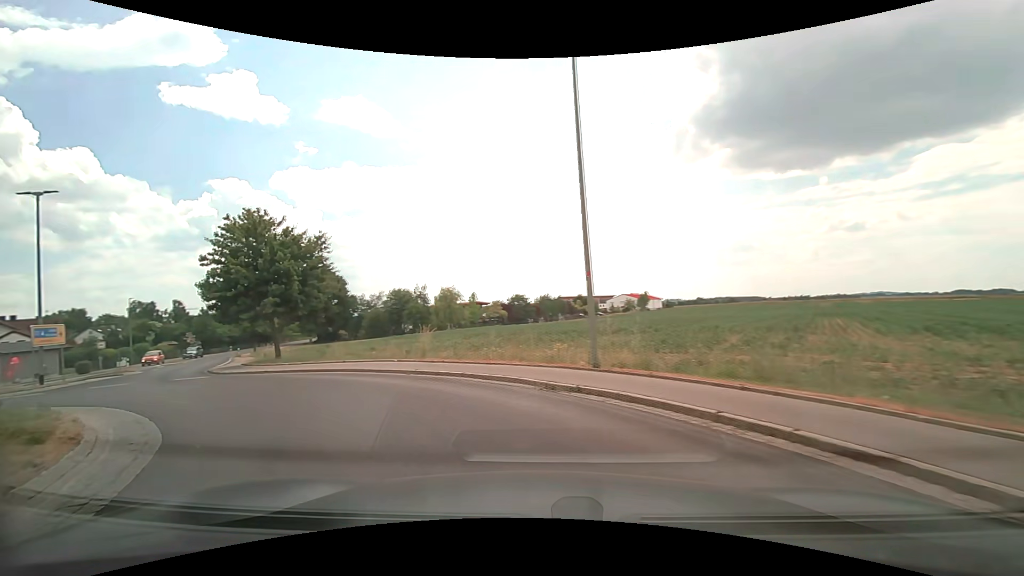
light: Day
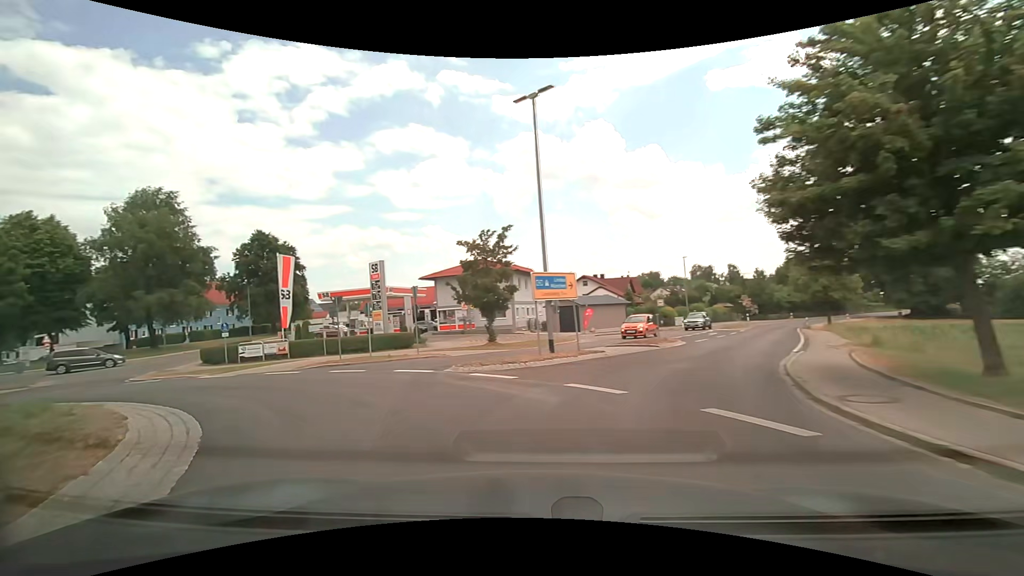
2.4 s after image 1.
(-7.4, +13.1) m; -58°
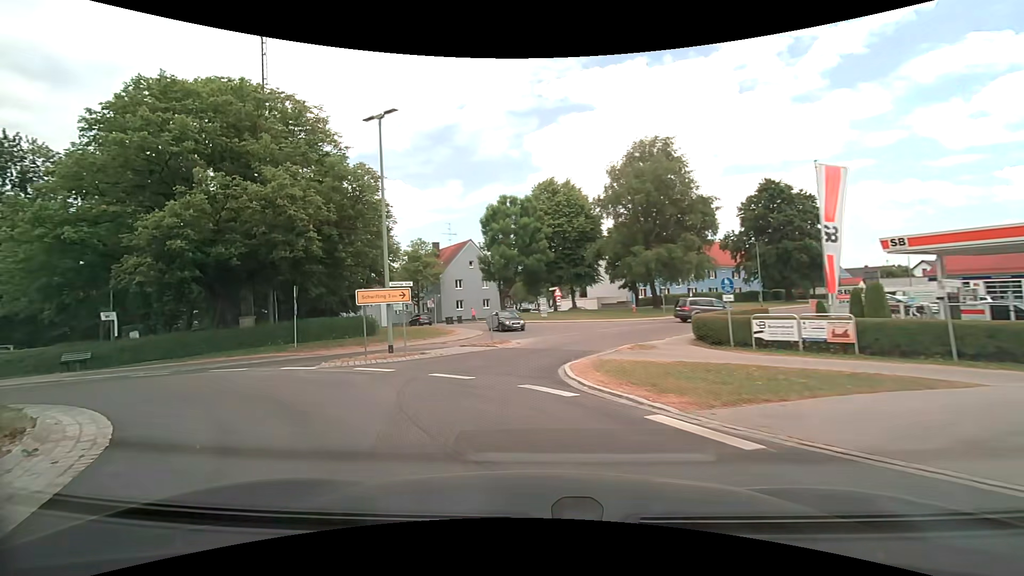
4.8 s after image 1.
(-6.9, +13.9) m; -54°
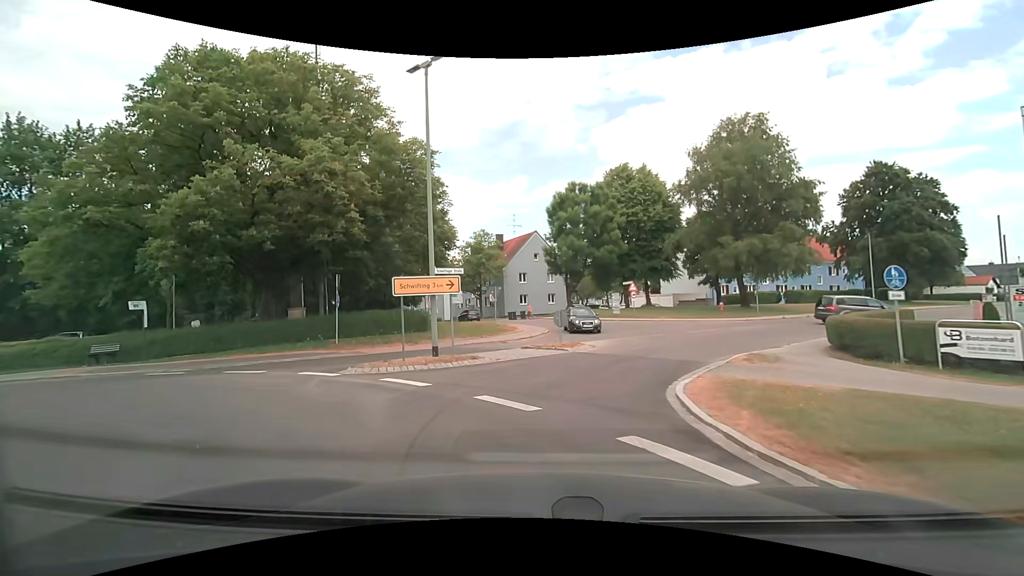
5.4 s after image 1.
(-0.3, +3.8) m; -8°
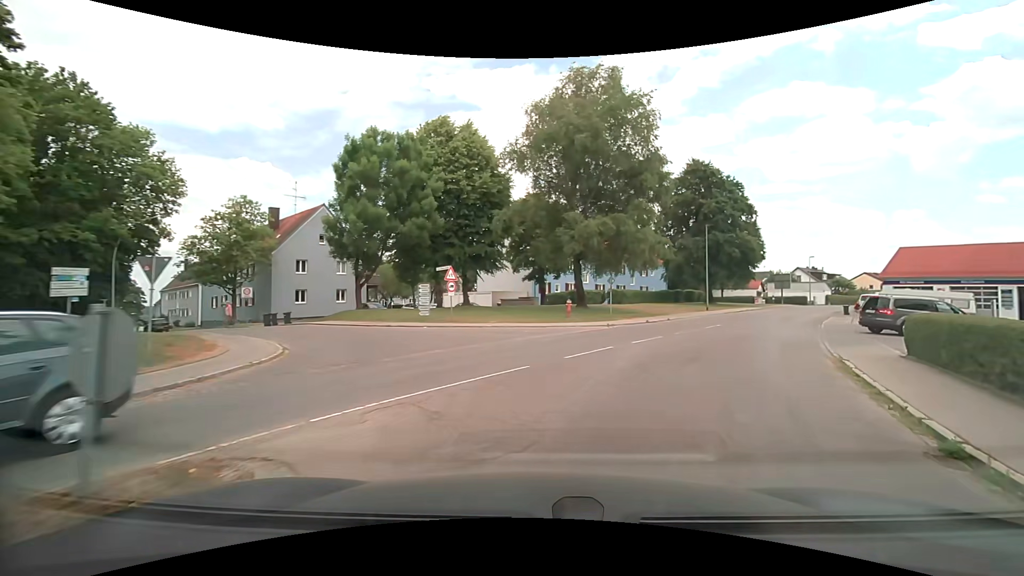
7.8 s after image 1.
(+1.6, +14.9) m; +20°
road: unclassified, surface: asphalt
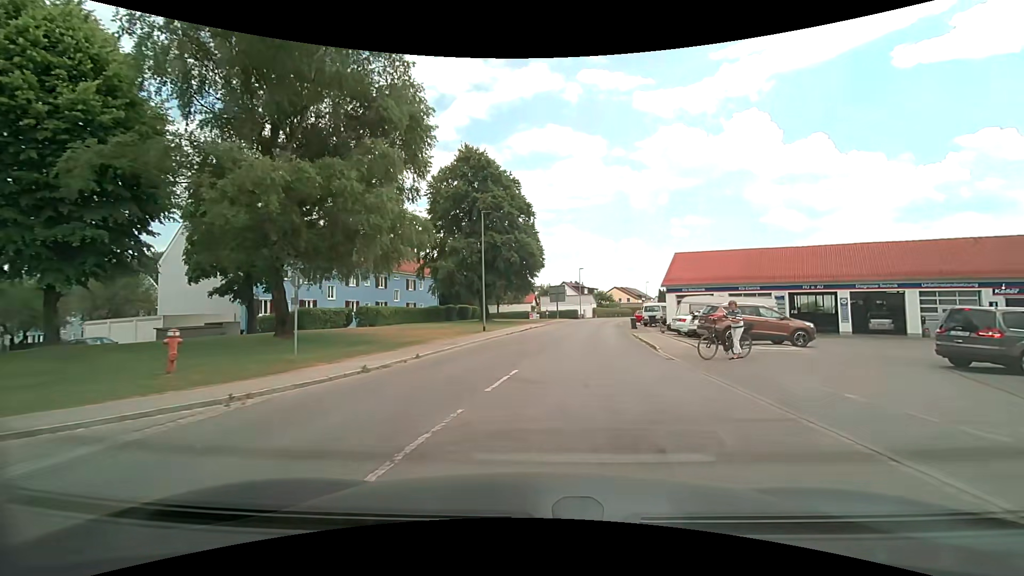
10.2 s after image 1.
(+4.2, +15.5) m; +26°
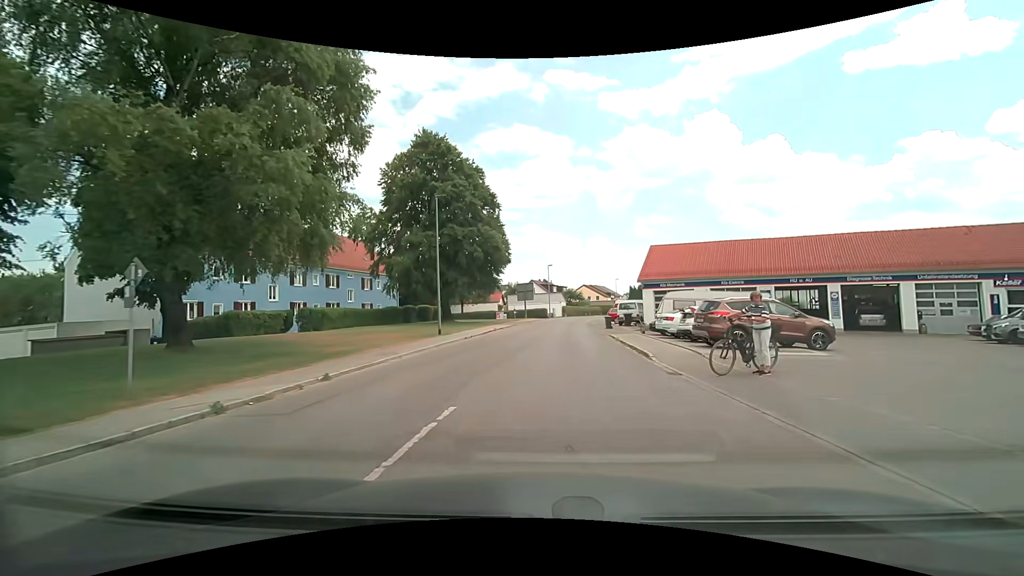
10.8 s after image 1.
(+0.2, +4.3) m; +4°
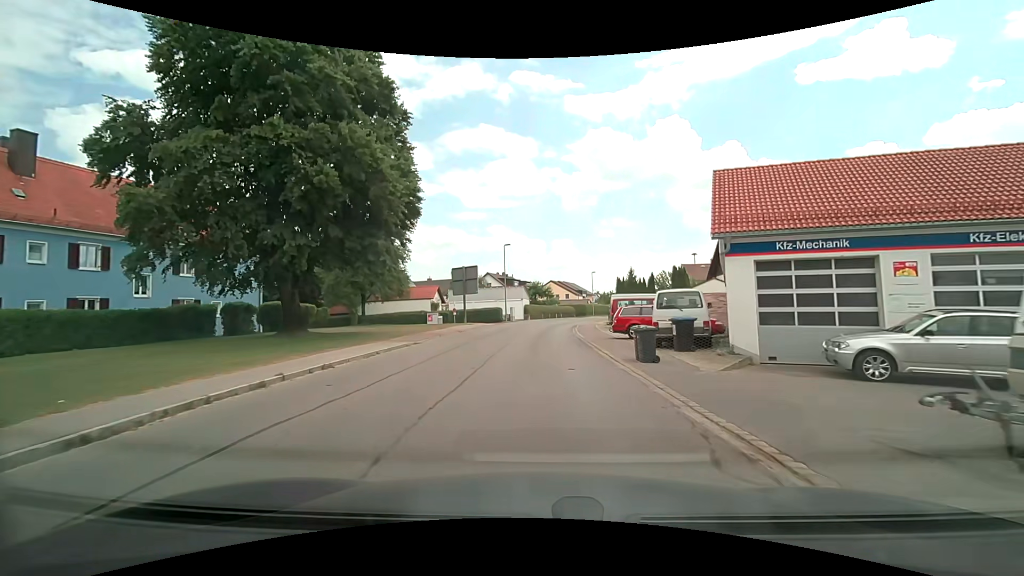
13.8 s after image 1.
(+1.3, +24.7) m; +4°
(0, +10) (0, +20) (0, +30) (+1, +40) (+3, +50) (+5, +60) (+8, +69) (+11, +79) (+14, +88) (+17, +98) m
